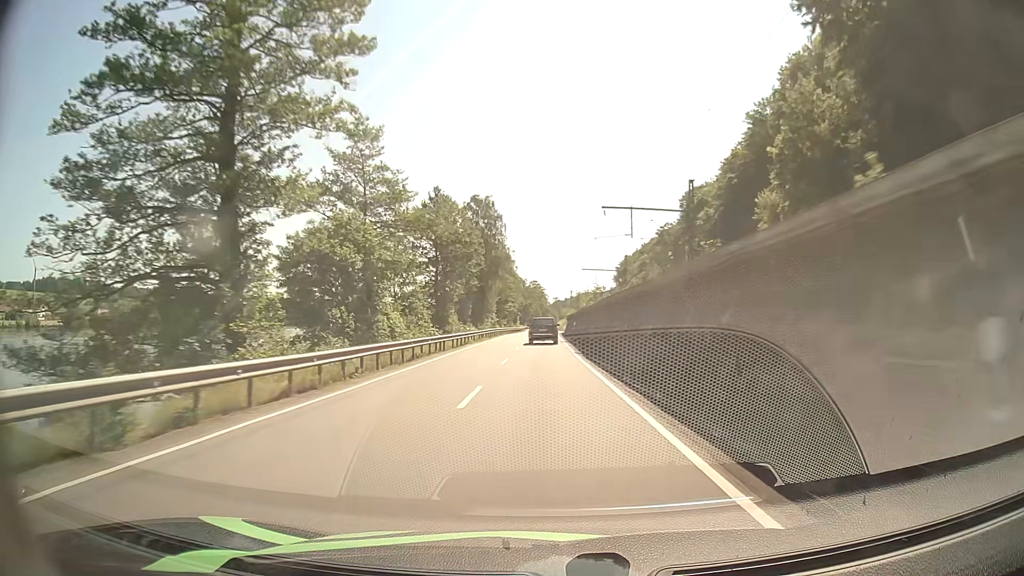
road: primary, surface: asphalt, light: Day
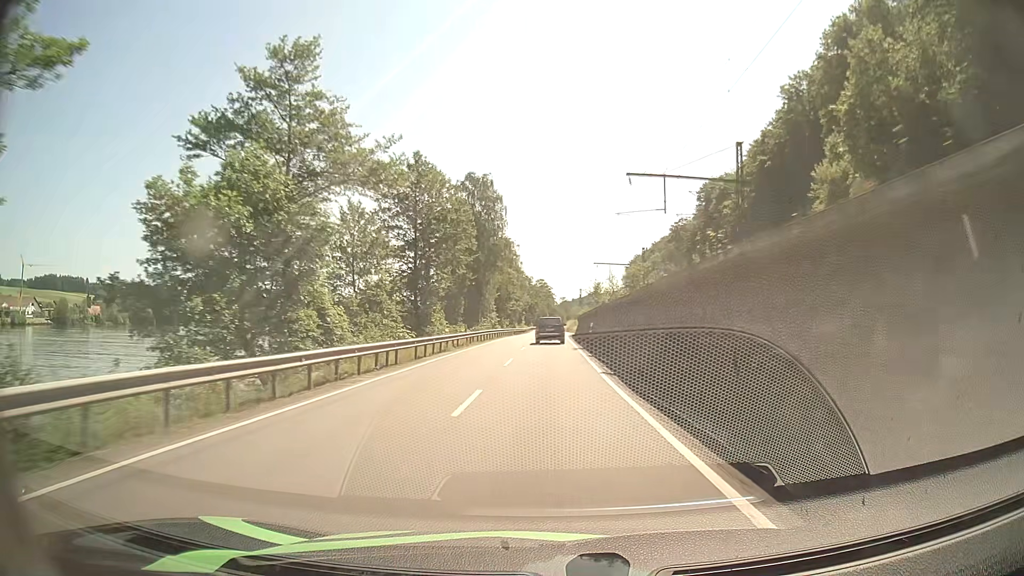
(-0.1, +12.9) m; -1°
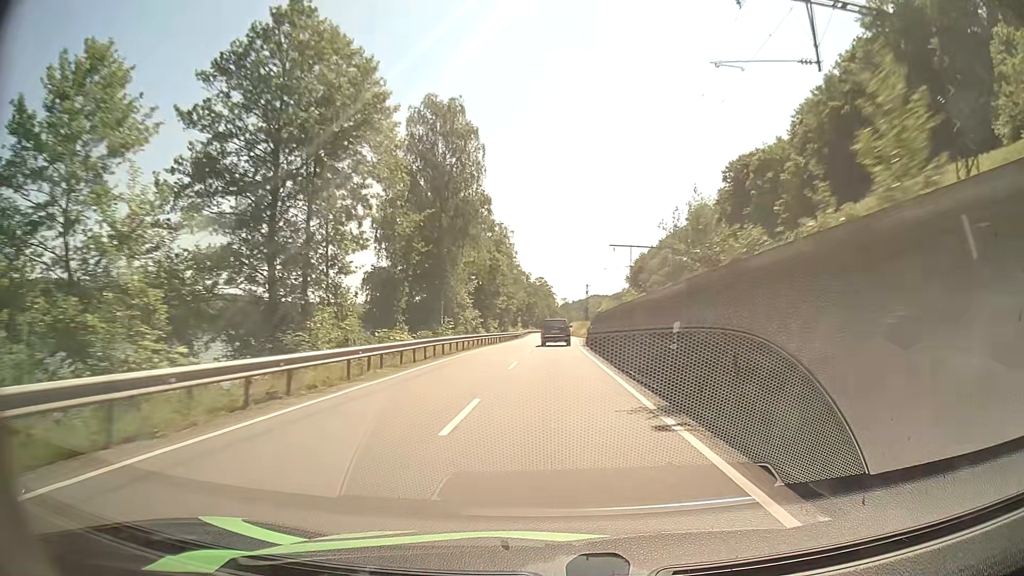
(0.0, +25.7) m; 0°
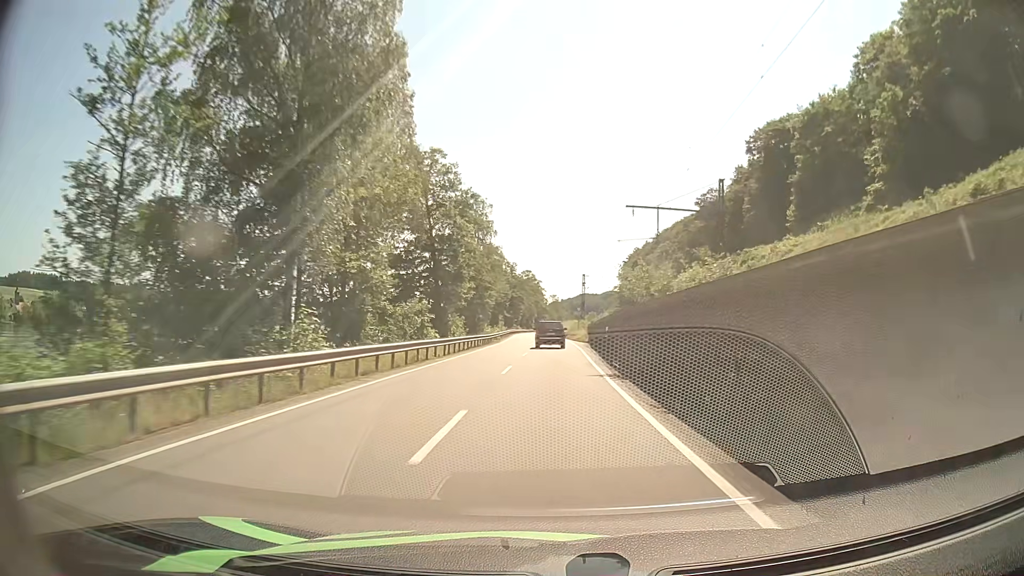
(+0.3, +25.5) m; +1°
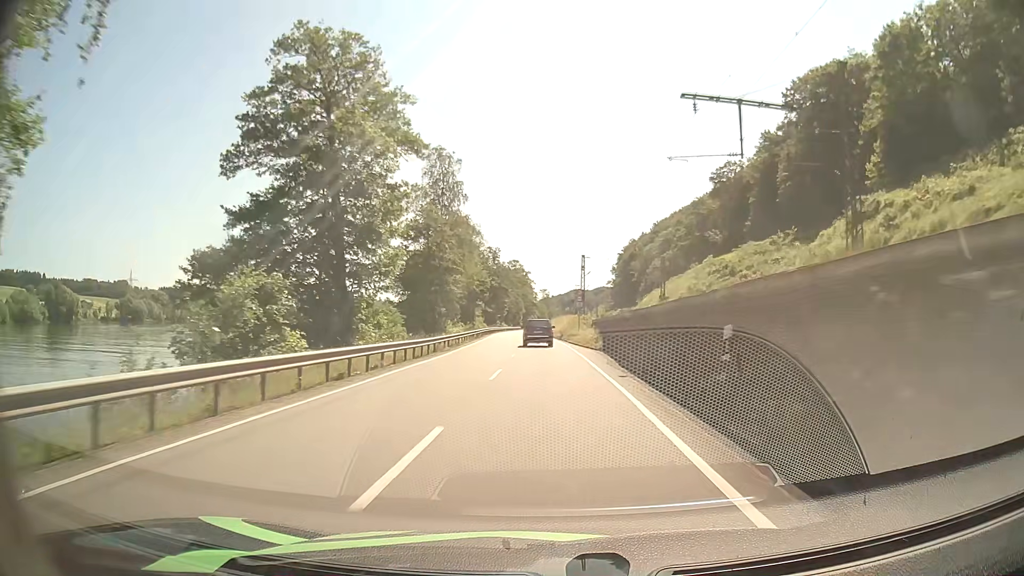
(+0.2, +25.3) m; +1°
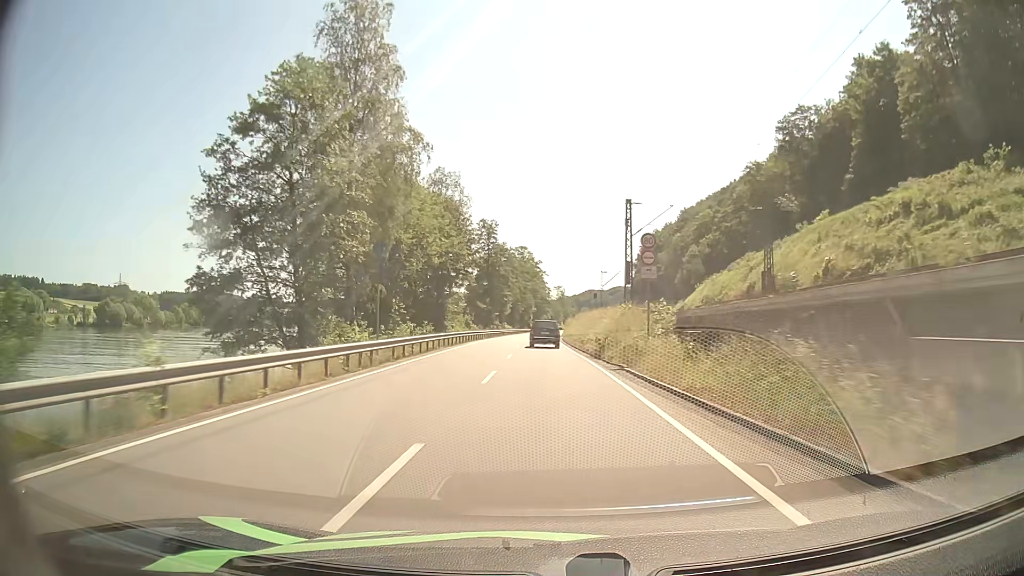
(-0.2, +37.3) m; -1°
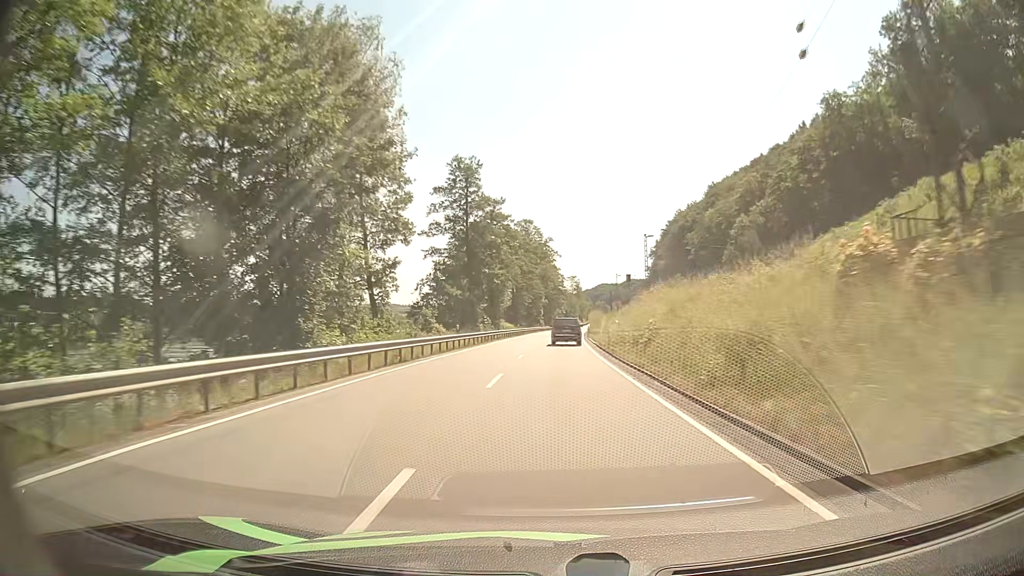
(-0.8, +37.2) m; -2°
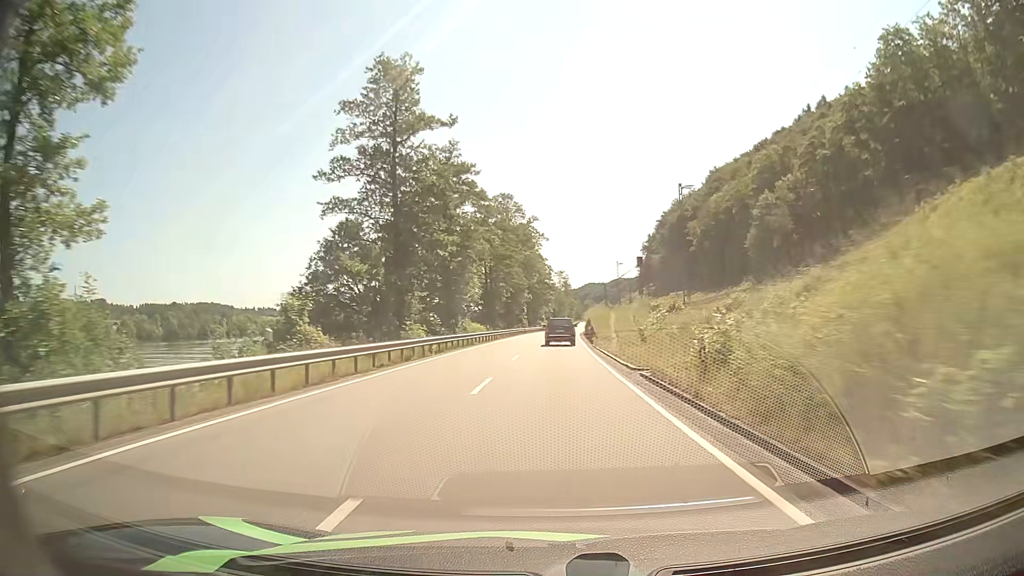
(+0.3, +24.9) m; +2°
(0, +10) (0, +20) (0, +30) (0, +40) (0, +50) (+1, +60) (+1, +70) (+2, +80) (+2, +90) (+3, +100) m
